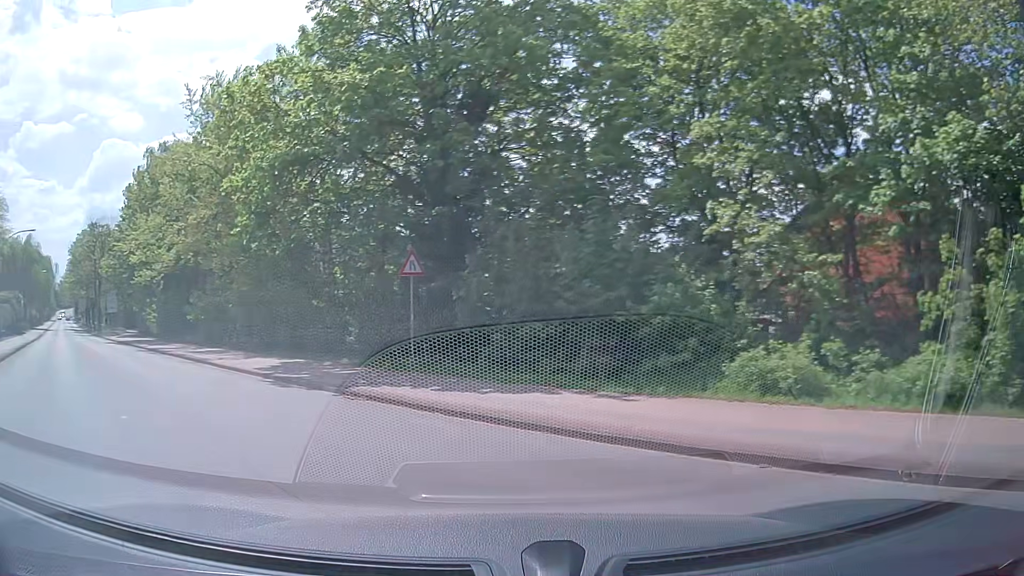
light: Day
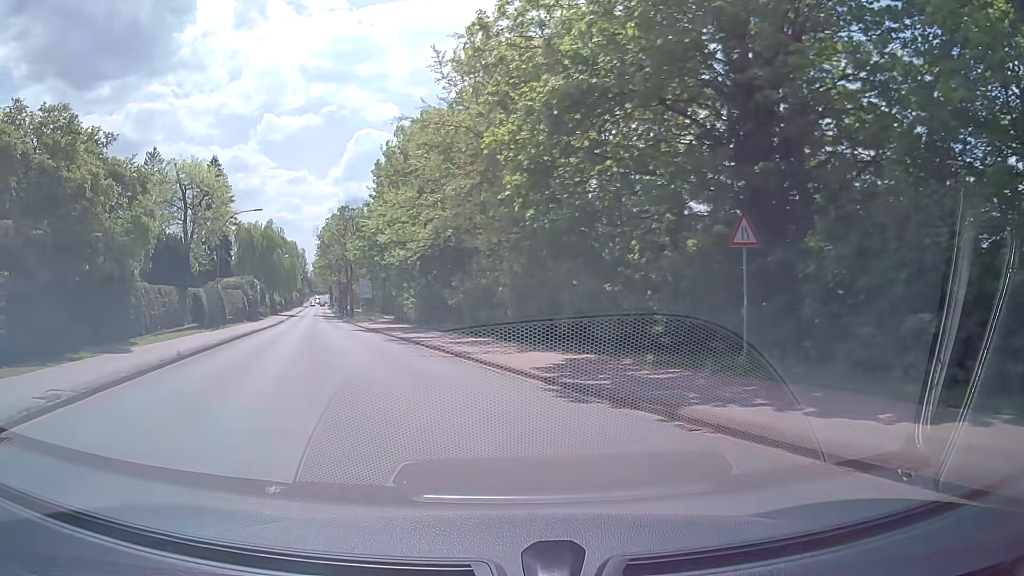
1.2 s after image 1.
(-1.1, +4.9) m; -21°
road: secondary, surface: asphalt
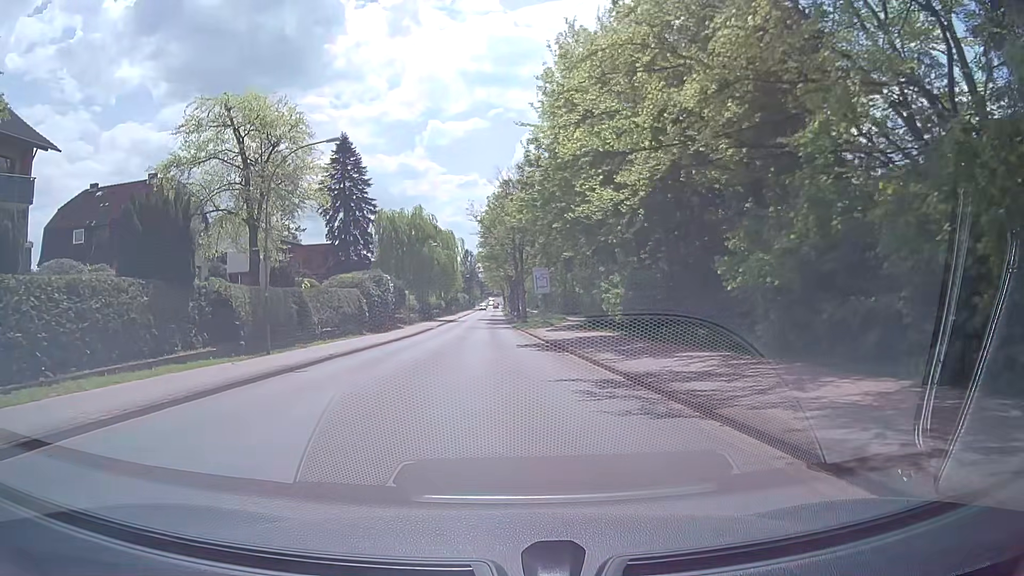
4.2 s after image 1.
(-3.5, +19.6) m; -14°
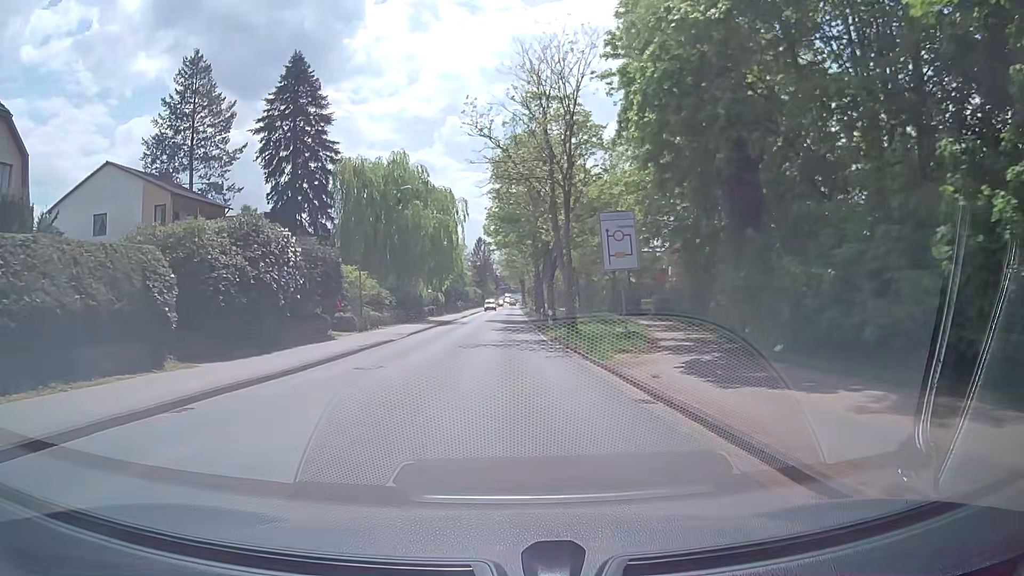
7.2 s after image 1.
(-0.9, +28.2) m; -2°
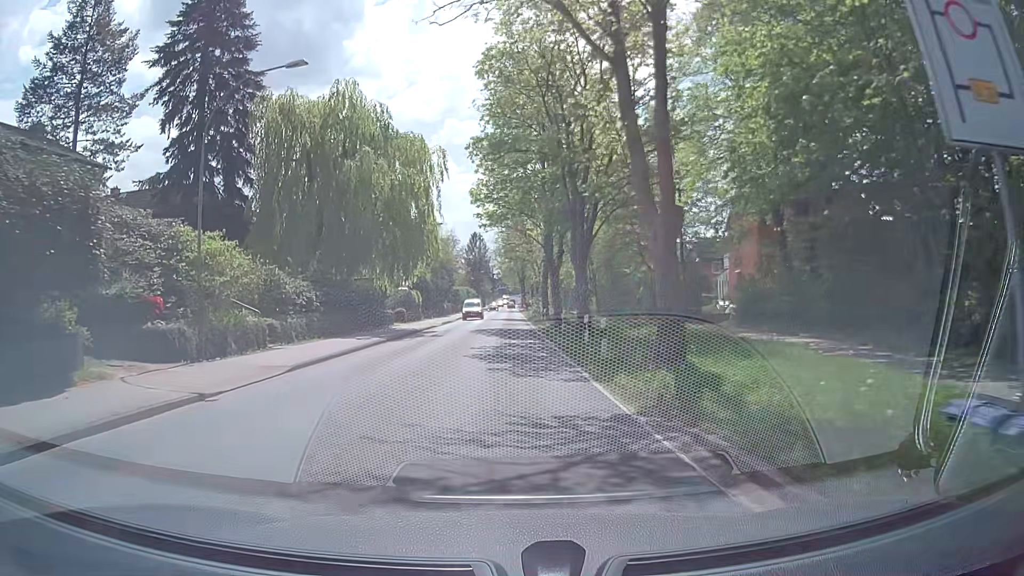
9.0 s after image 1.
(-0.1, +18.9) m; 0°
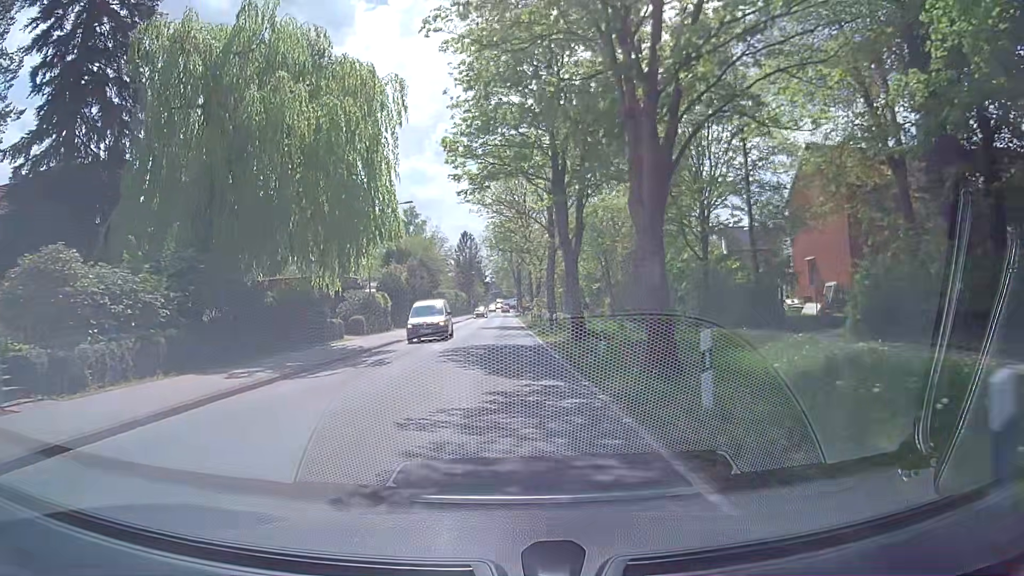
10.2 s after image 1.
(+0.2, +12.8) m; +1°
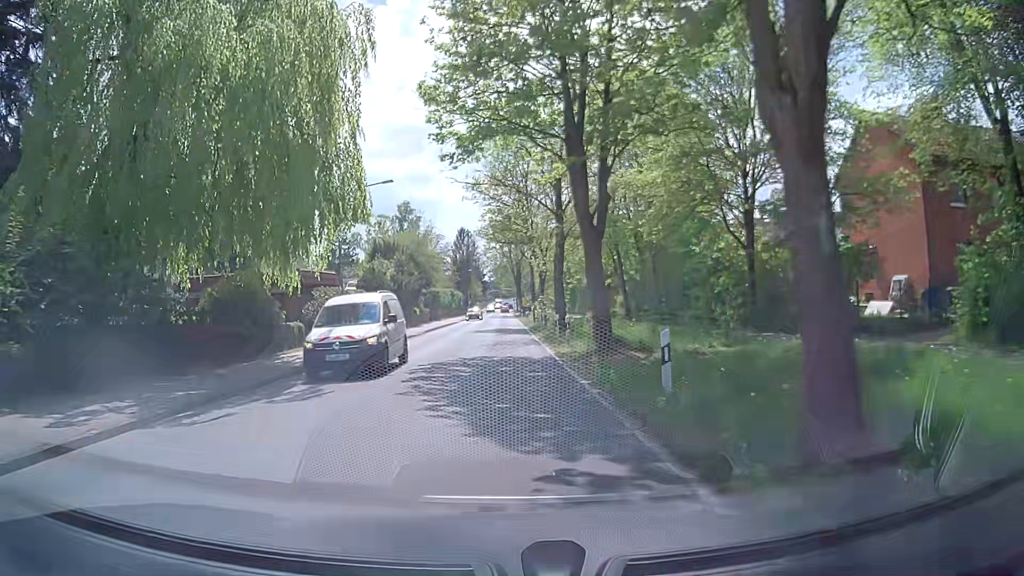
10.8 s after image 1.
(0.0, +6.4) m; -1°
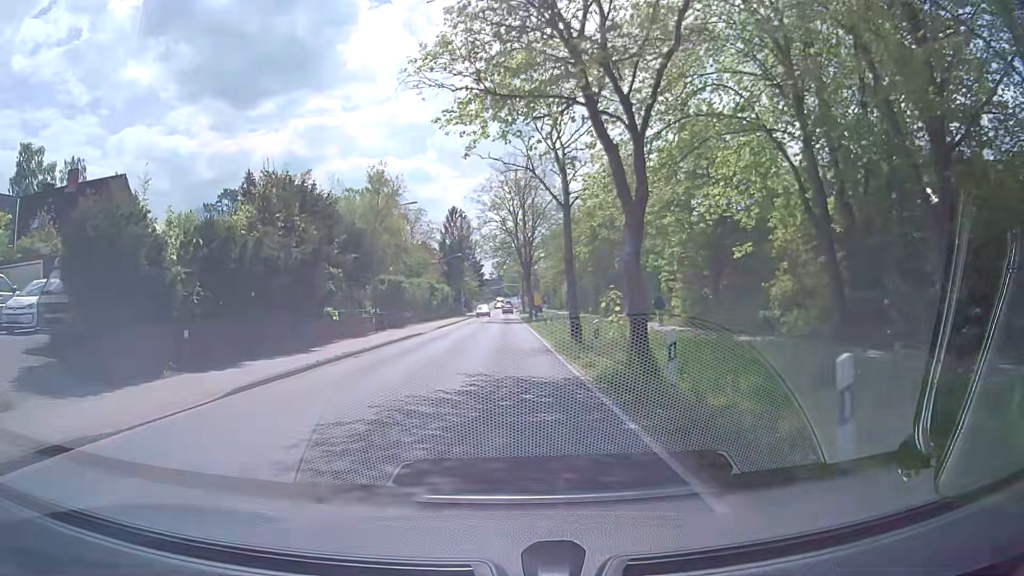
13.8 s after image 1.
(+0.1, +30.8) m; +1°
(0, +10) (0, +20) (0, +30) (0, +40) (0, +50) (-1, +60) (-1, +70) (-1, +80) (-1, +90) (-1, +100) m
